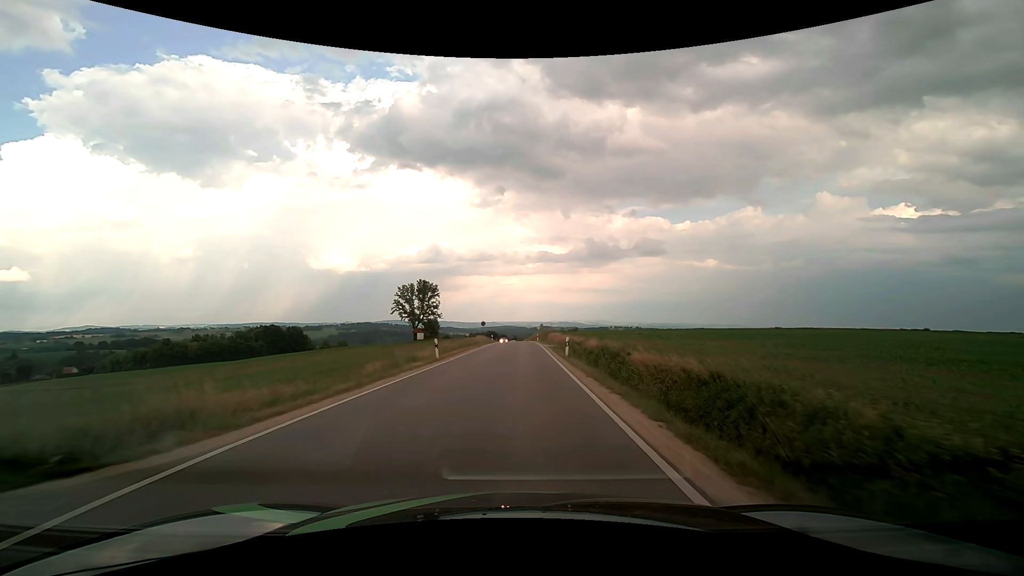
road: tertiary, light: Day
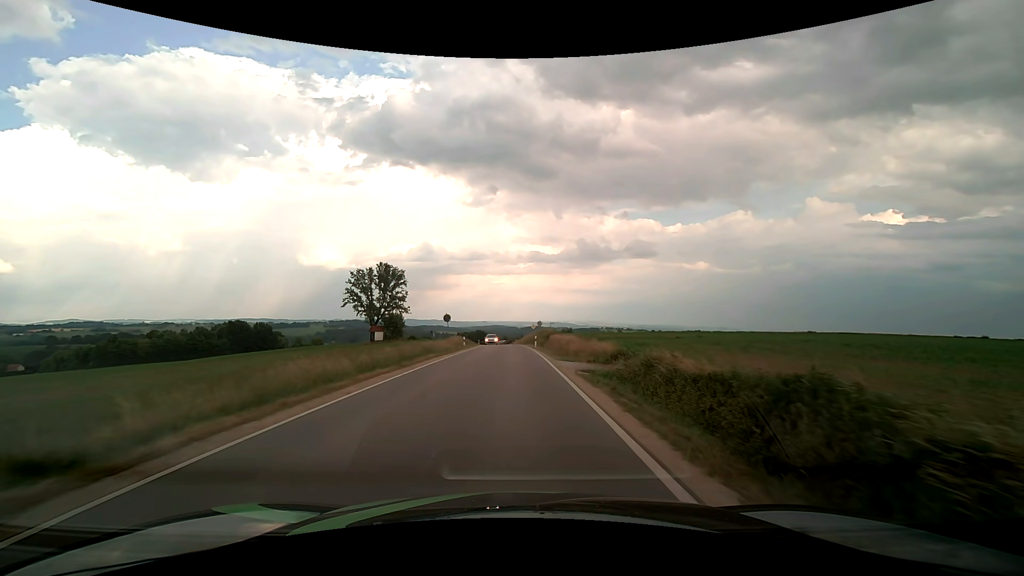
(+0.4, +25.3) m; +1°
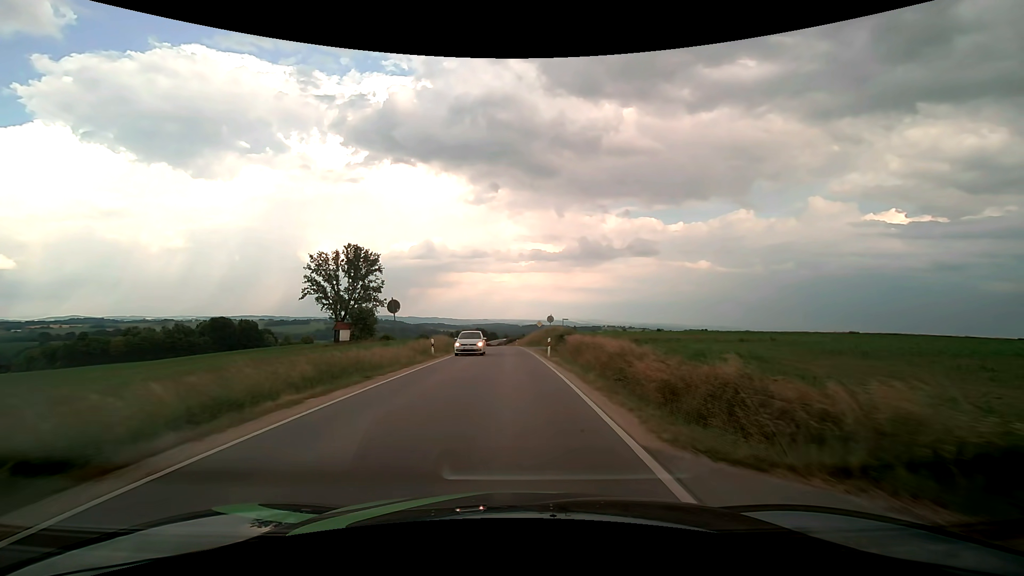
(0.0, +17.1) m; 0°
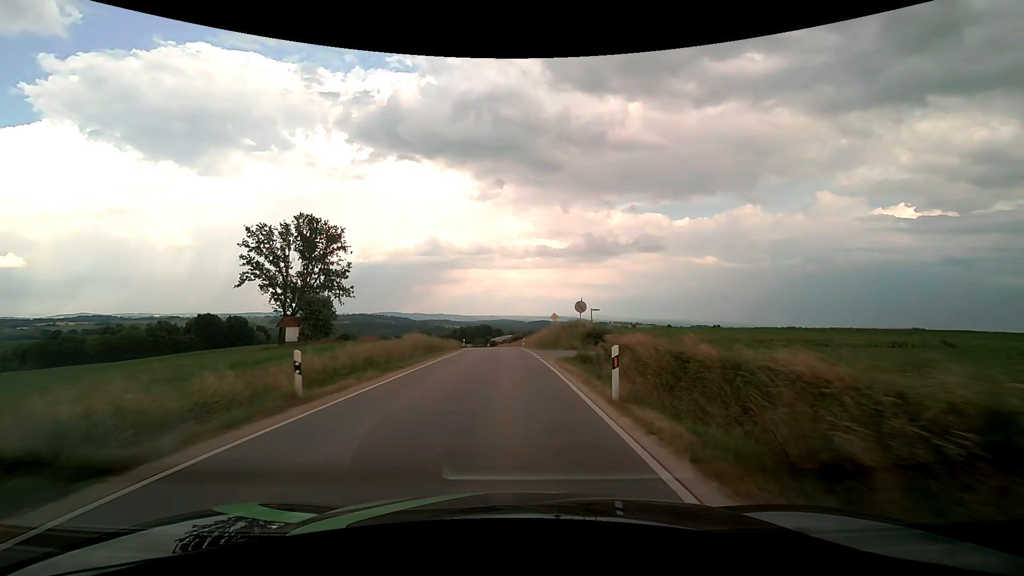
(0.0, +17.1) m; 0°
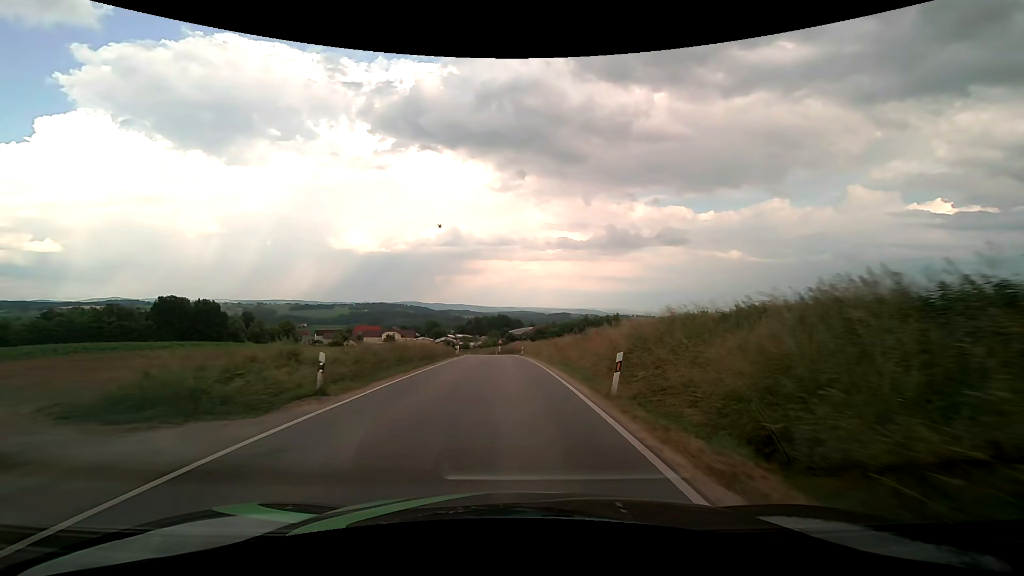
(-1.1, +44.6) m; -2°
(0, +10) (0, +20) (0, +30) (-1, +40) (-1, +50) (-2, +60) (-3, +70) (-4, +80) (-5, +90) (-7, +100) m
